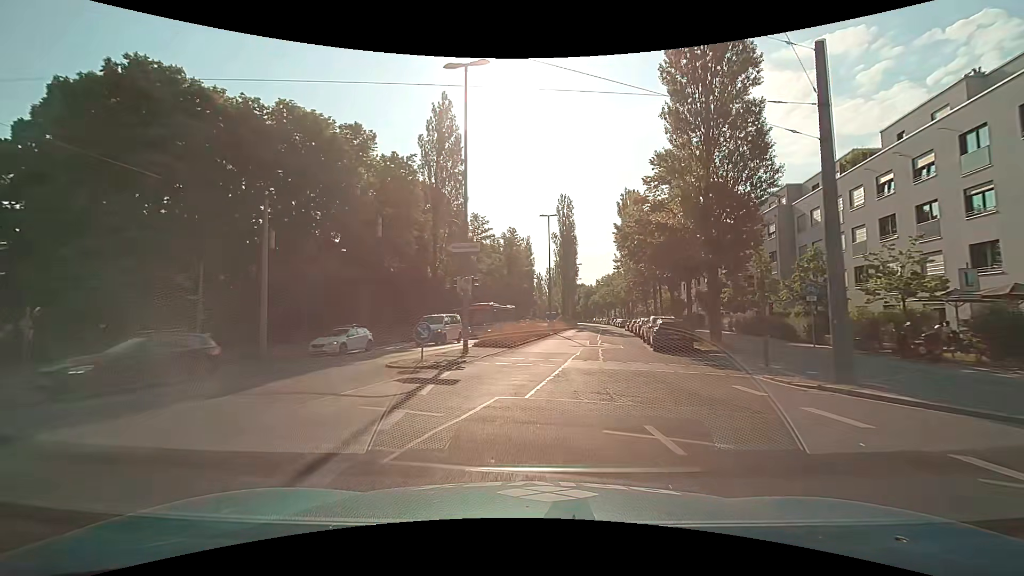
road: secondary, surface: asphalt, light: Day
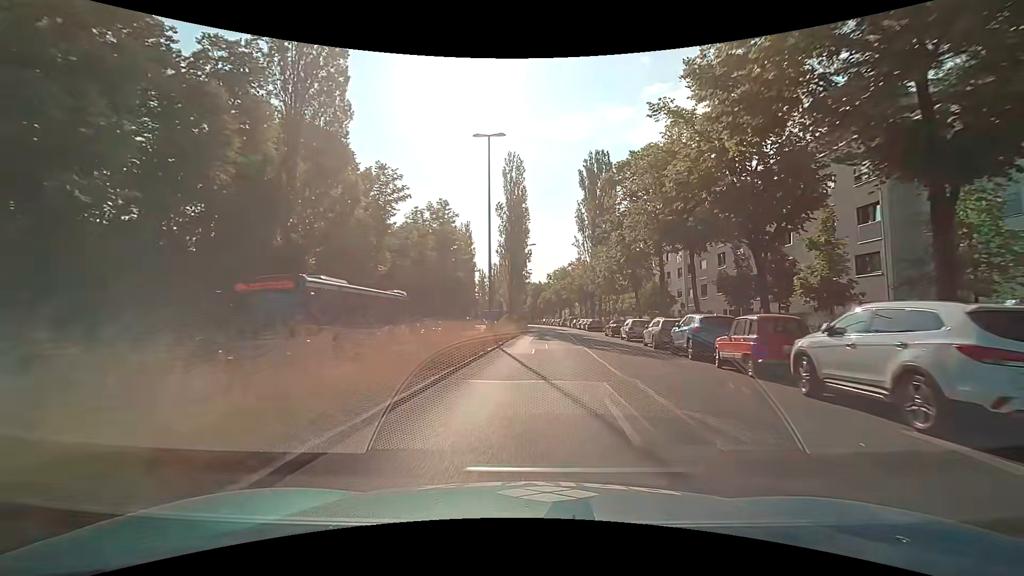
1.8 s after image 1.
(+0.9, +23.6) m; +6°
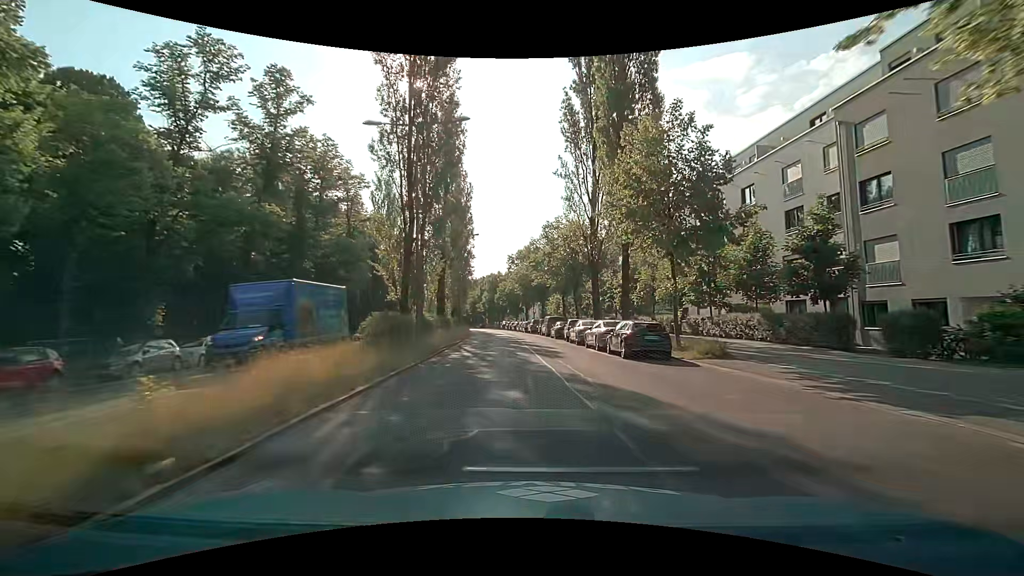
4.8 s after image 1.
(+1.7, +40.1) m; +3°
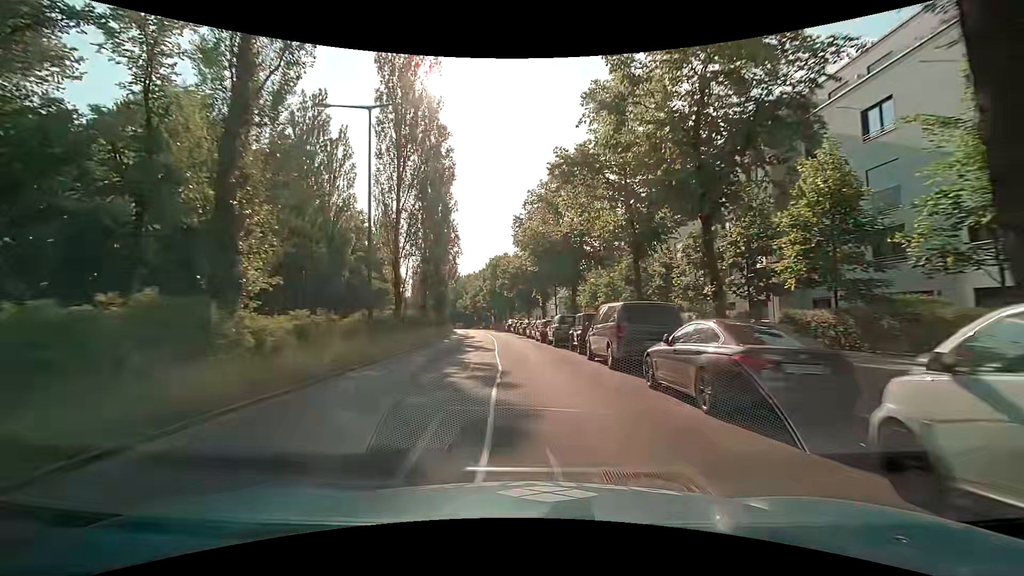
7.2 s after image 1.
(+0.1, +32.3) m; -1°
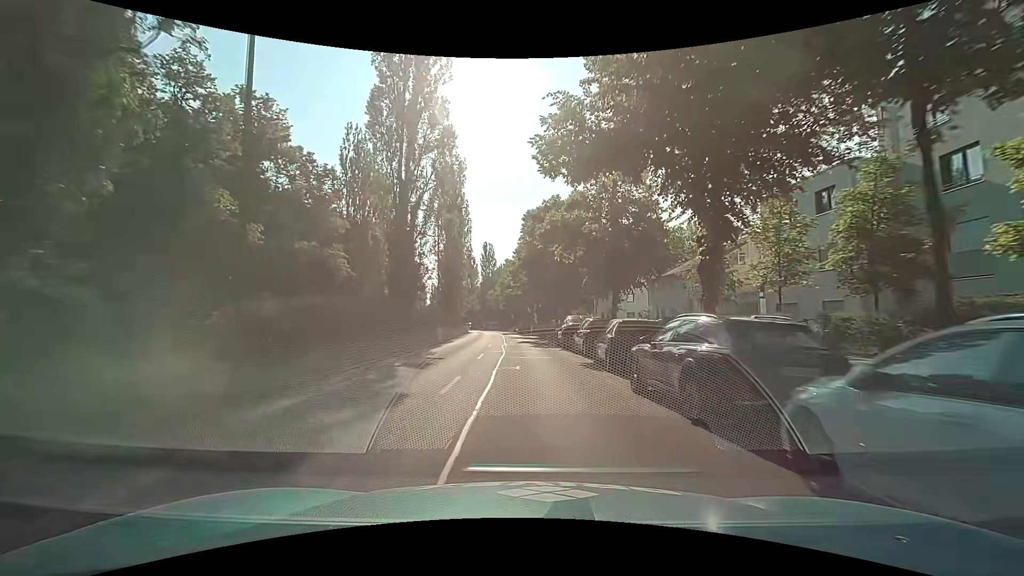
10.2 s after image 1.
(-1.9, +40.1) m; -4°
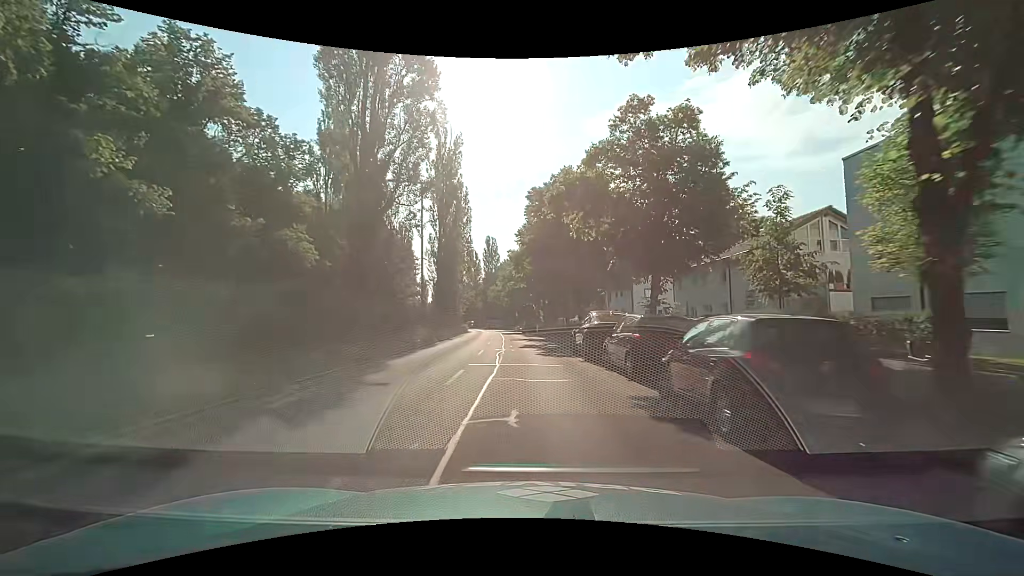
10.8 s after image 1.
(-0.2, +8.0) m; -1°
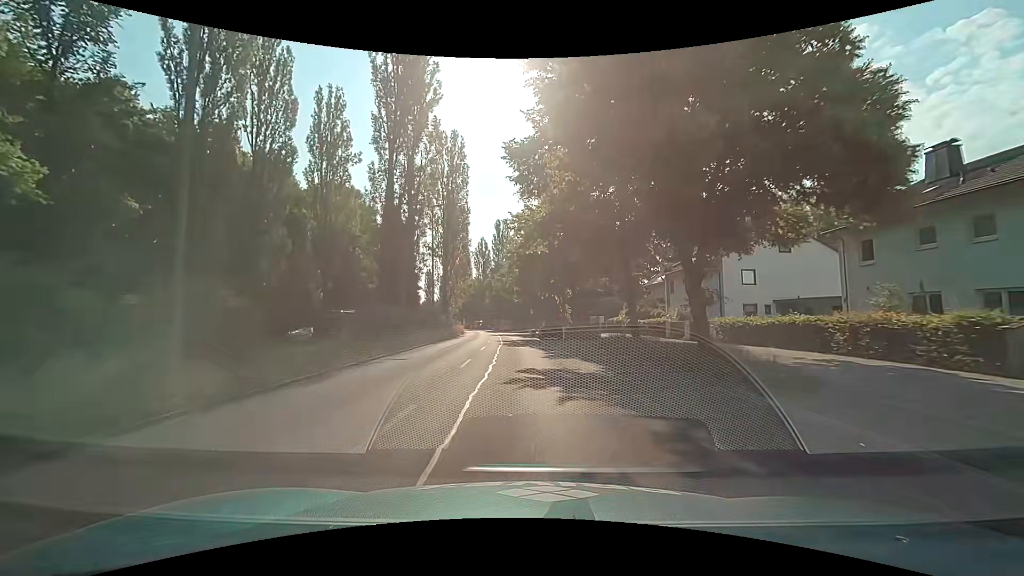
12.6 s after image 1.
(-0.5, +23.7) m; -2°
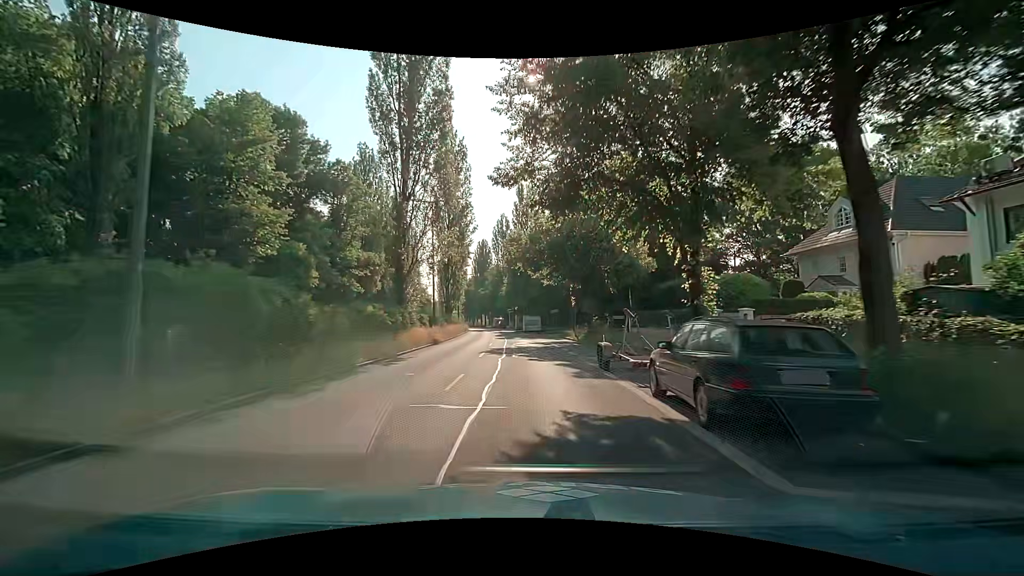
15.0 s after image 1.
(-0.9, +31.4) m; -3°
(0, +10) (0, +20) (-1, +30) (-1, +40) (-2, +50) (-3, +60) (-4, +70) (-5, +80) (-7, +90) (-8, +100) m
